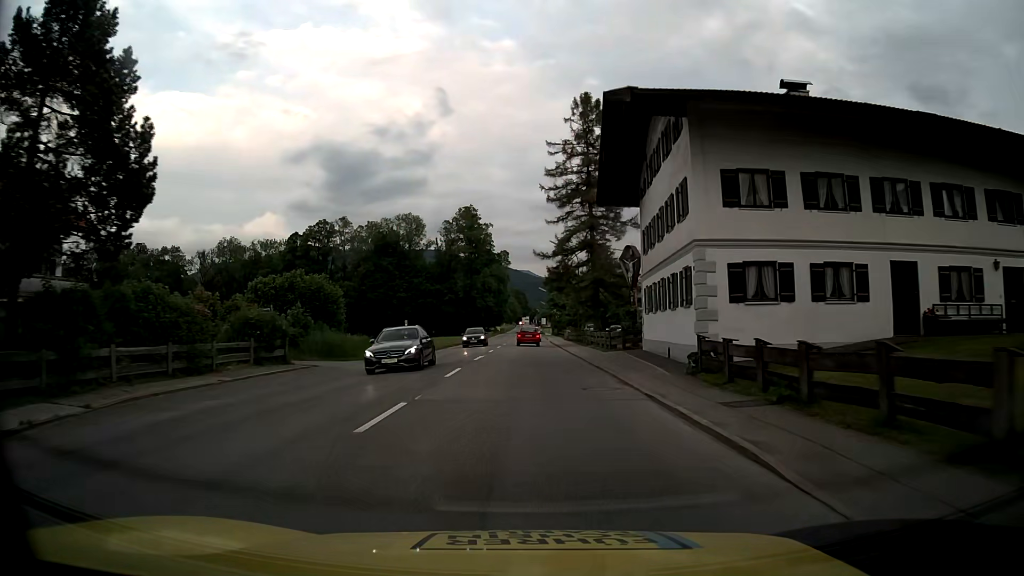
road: primary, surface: asphalt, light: Day
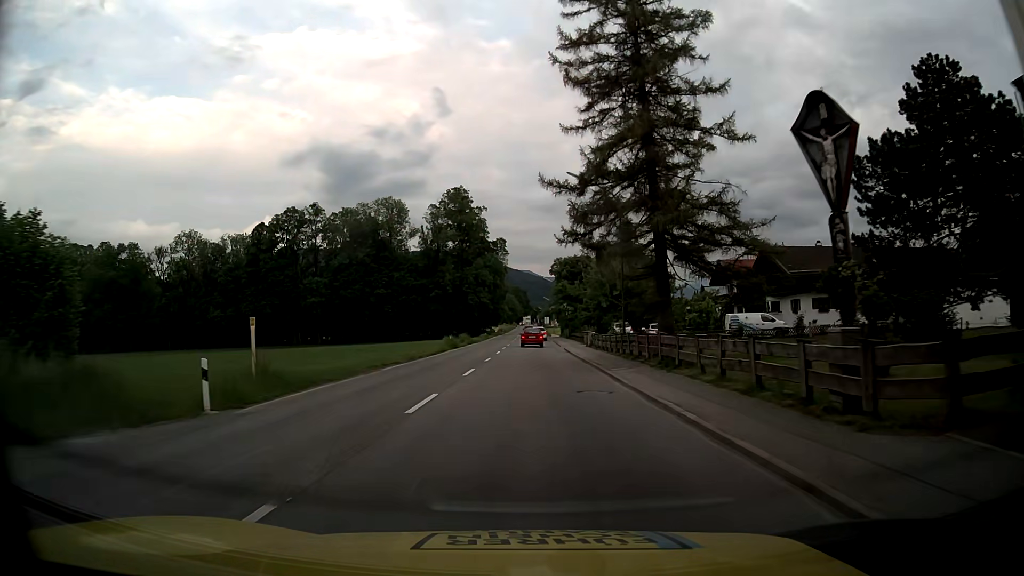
(0.0, +24.7) m; 0°
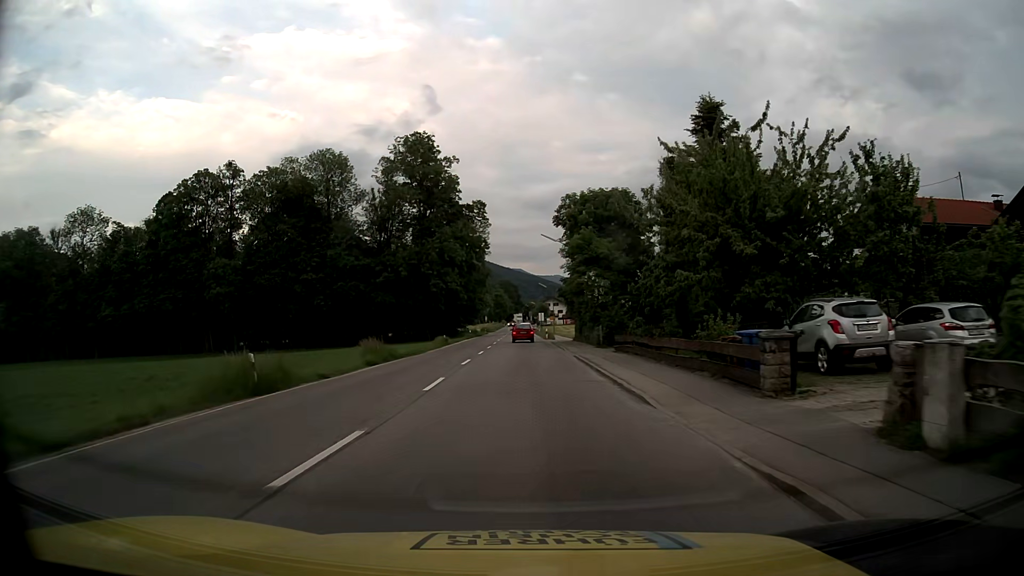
(+0.6, +41.4) m; +1°
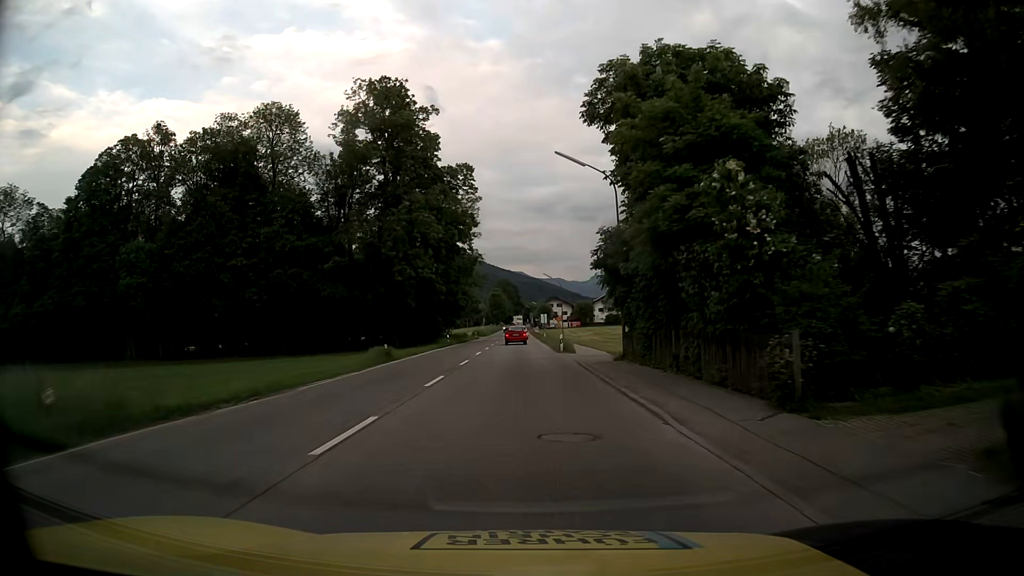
(-0.1, +25.4) m; 0°
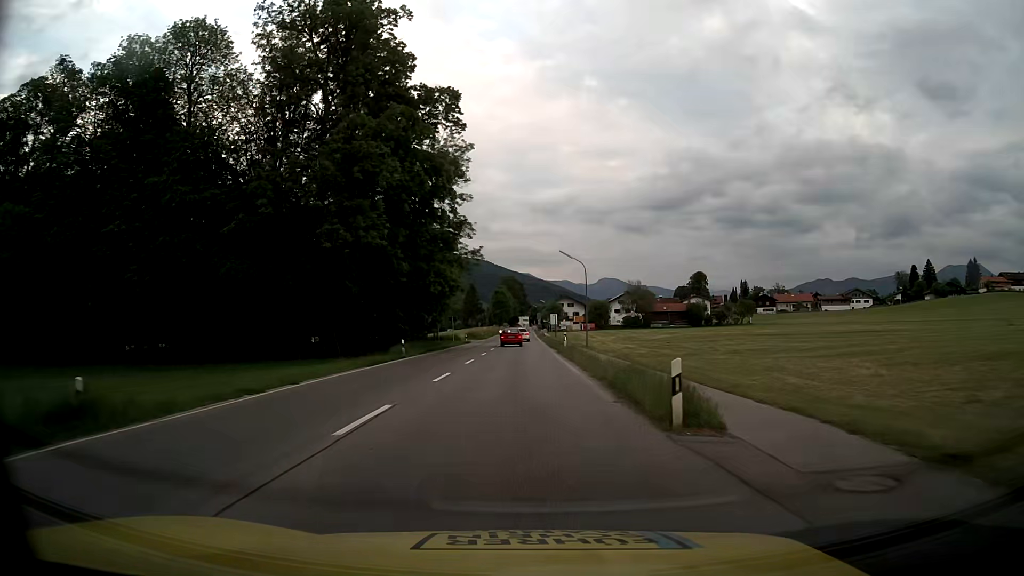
(-0.1, +25.9) m; 0°
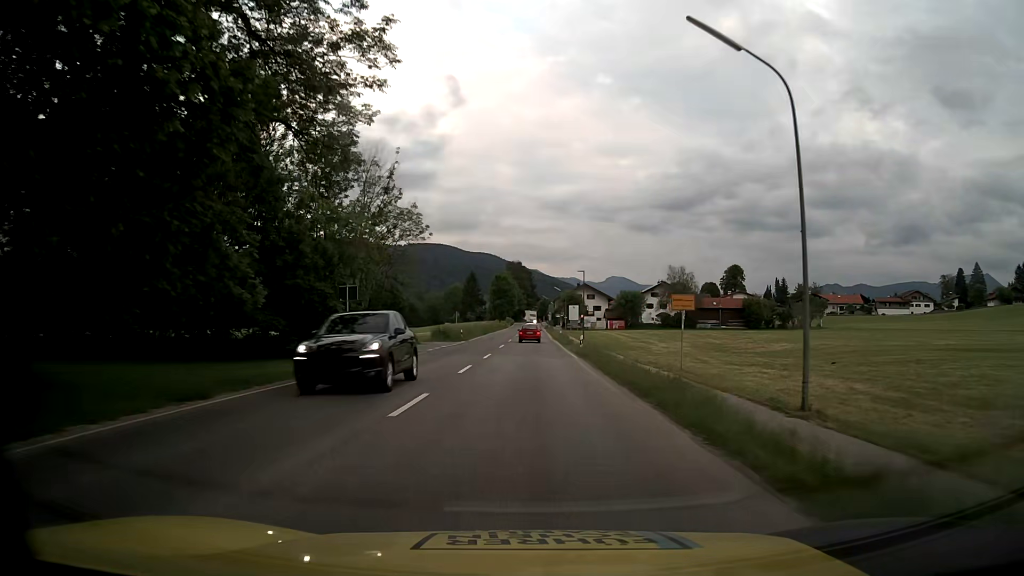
(-0.3, +43.8) m; 0°
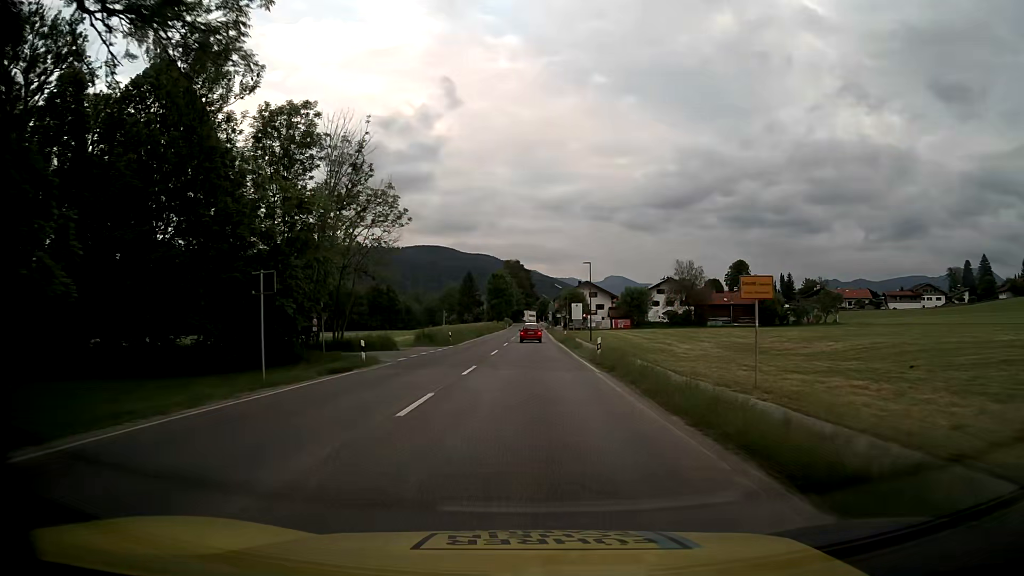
(0.0, +8.8) m; 0°
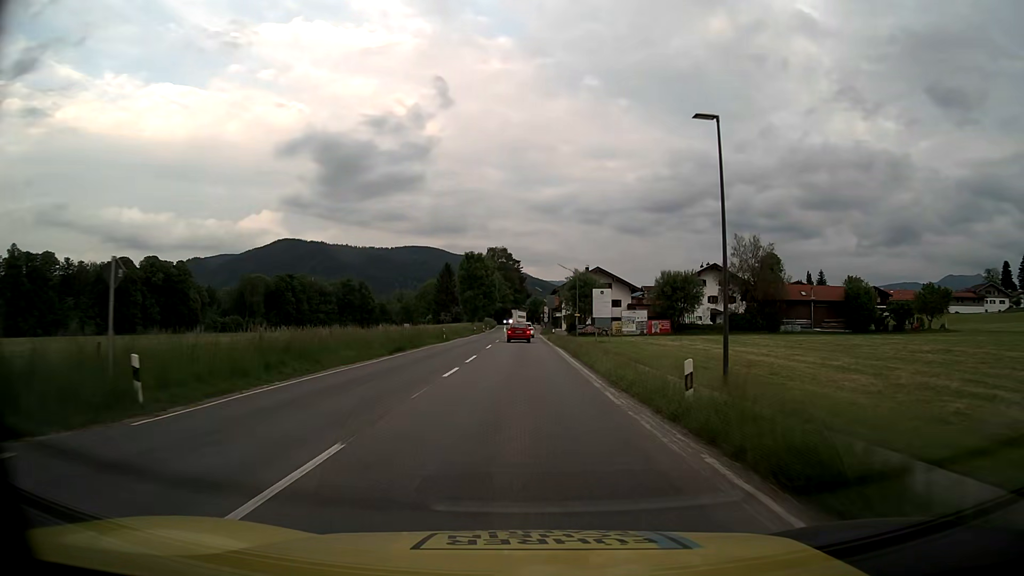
(+0.3, +44.1) m; +1°
(0, +10) (0, +20) (0, +30) (0, +40) (0, +50) (0, +60) (0, +70) (0, +80) (0, +90) (0, +100) m
